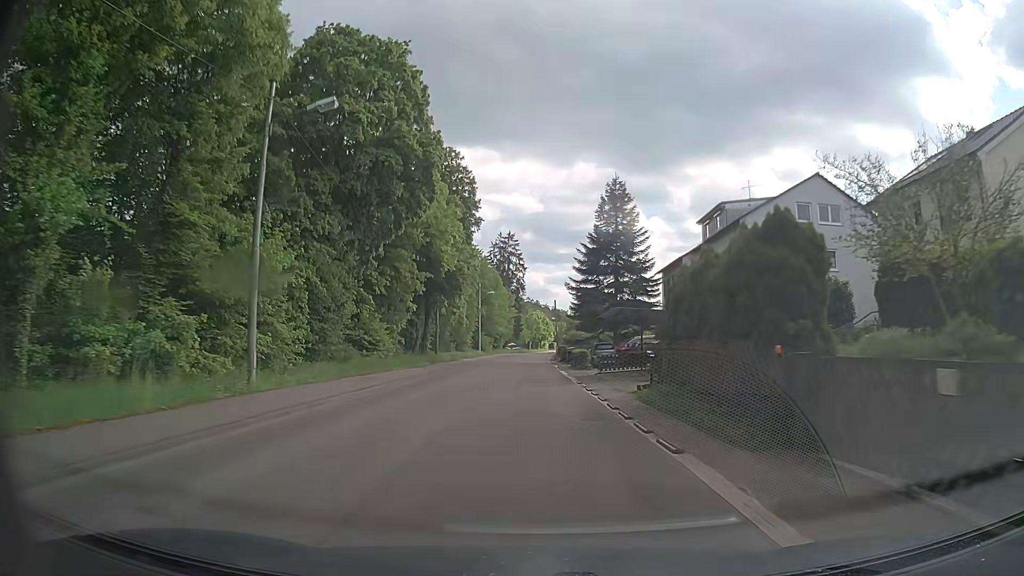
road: secondary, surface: asphalt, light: Day
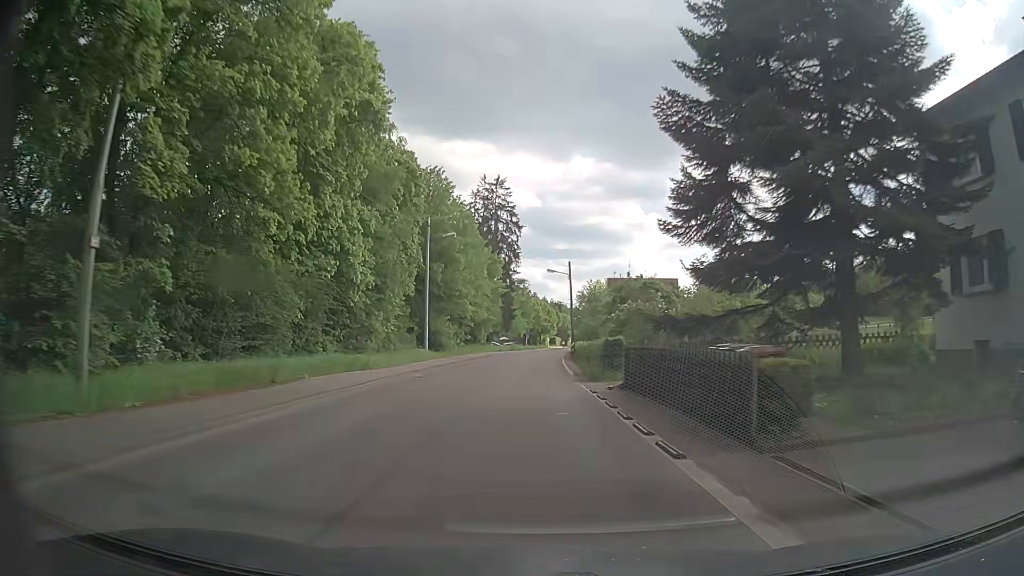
(+0.6, +41.6) m; +1°
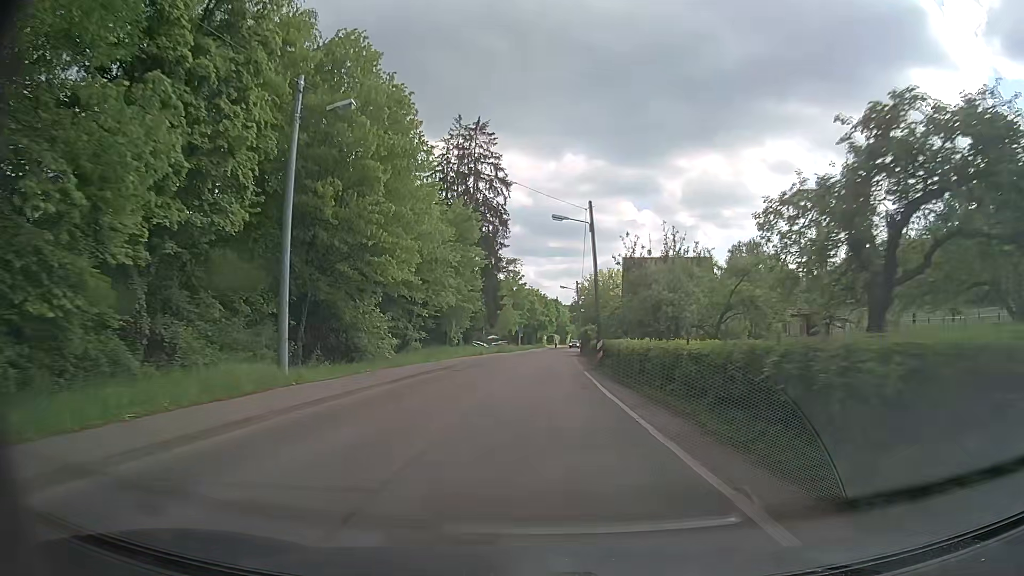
(0.0, +24.7) m; +1°
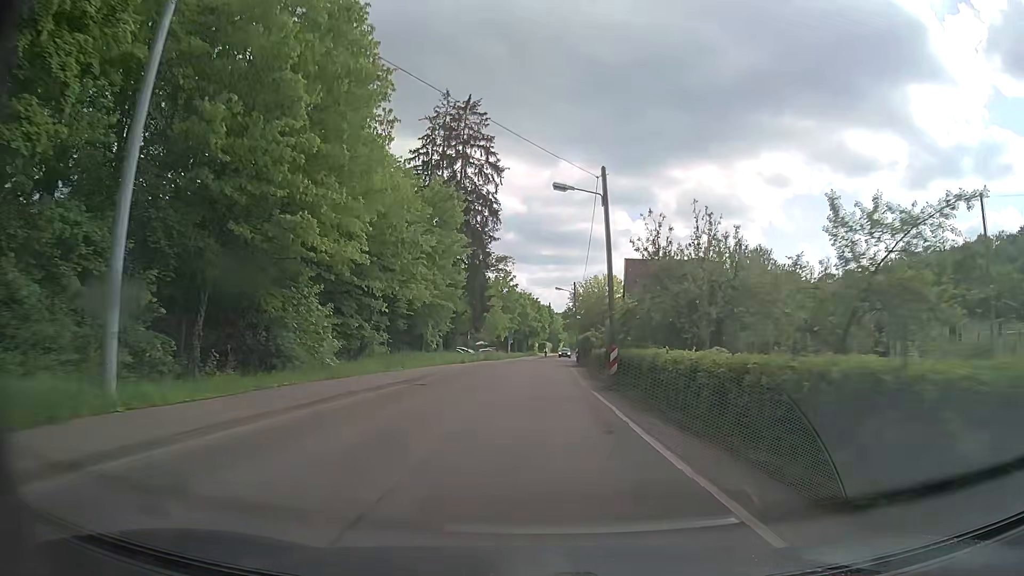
(0.0, +8.2) m; 0°
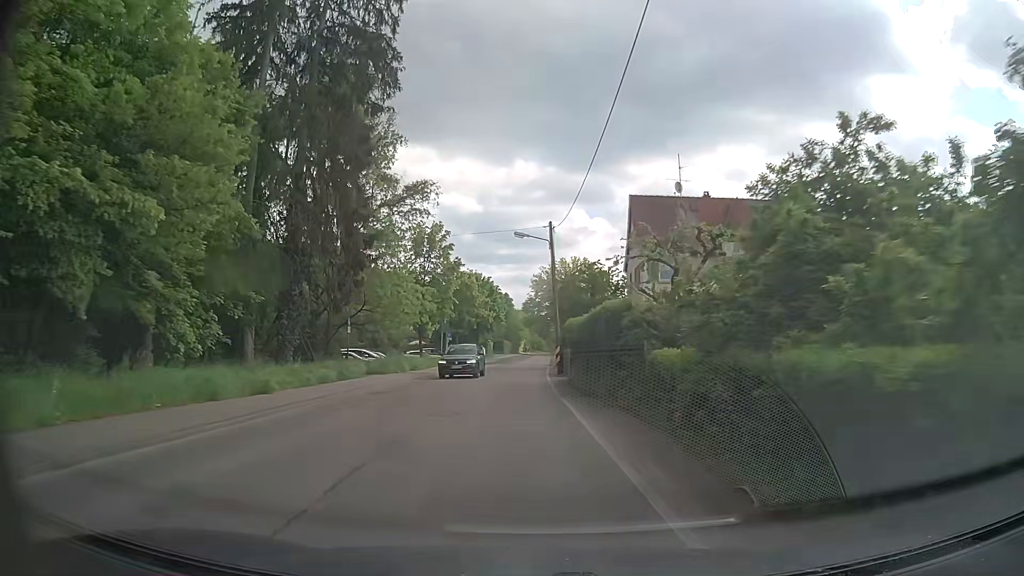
(+1.7, +31.9) m; +4°
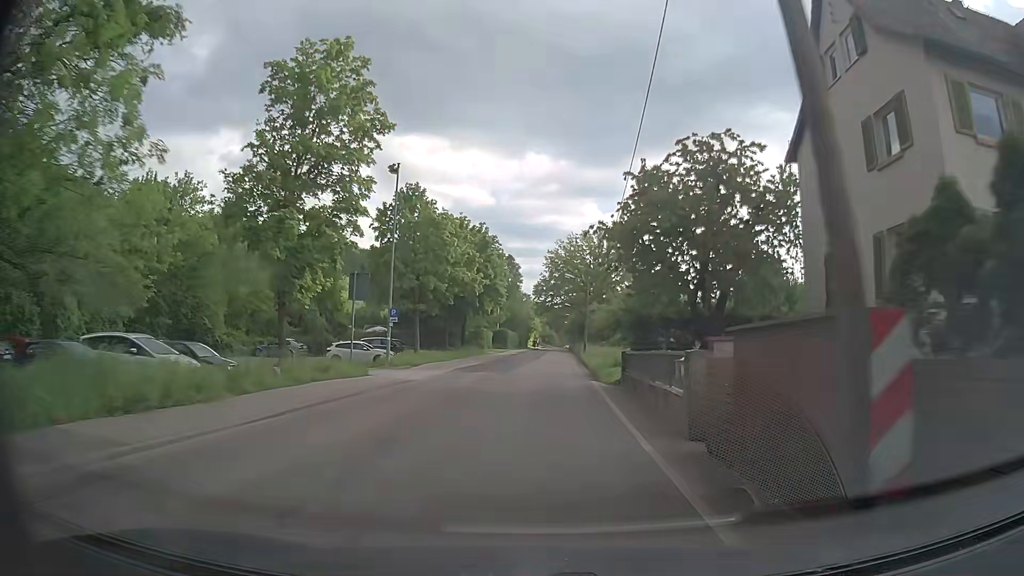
(-0.3, +31.0) m; 0°
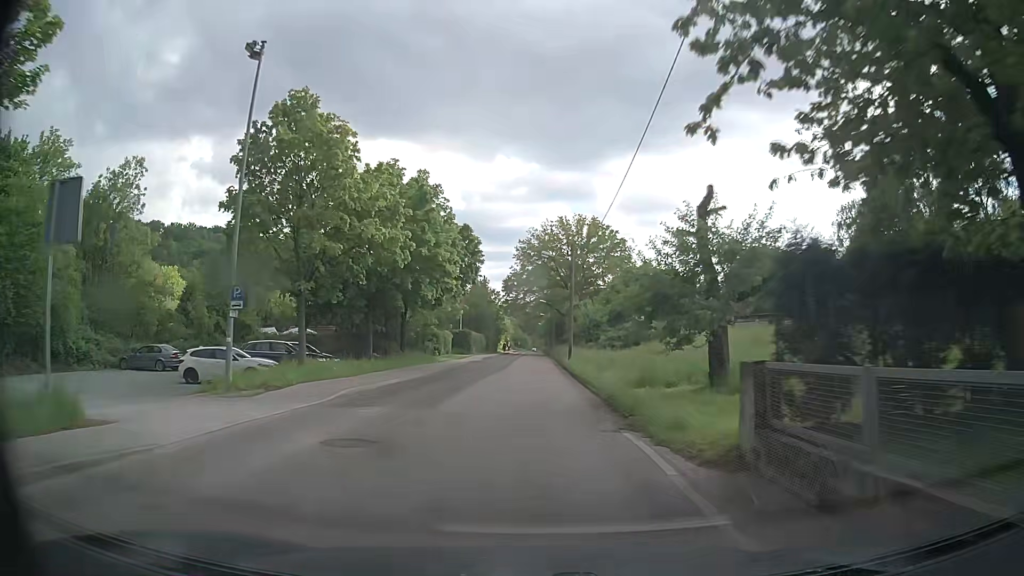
(+0.3, +15.6) m; +2°
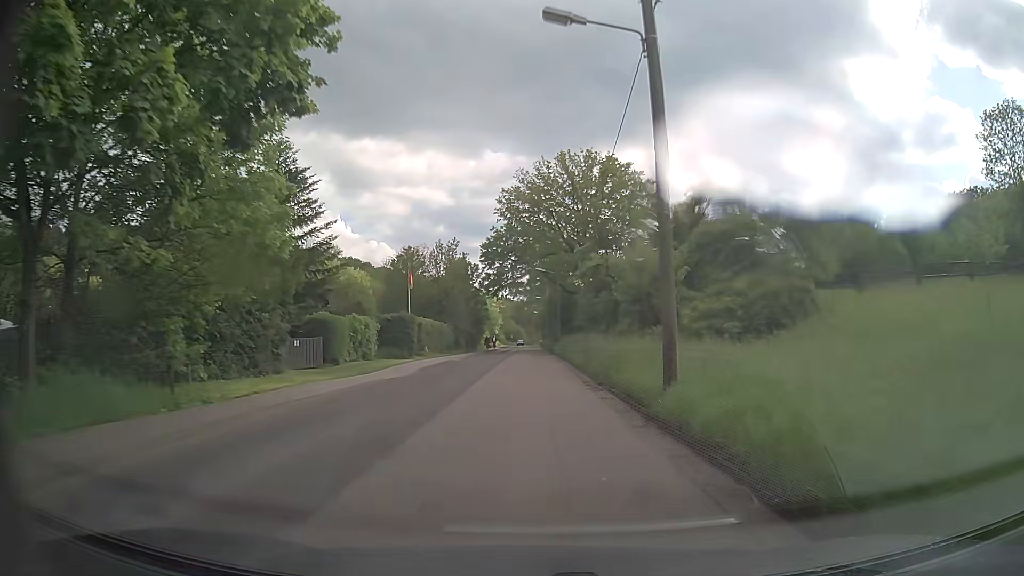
(+0.2, +32.3) m; 0°
(0, +10) (0, +20) (0, +30) (0, +40) (0, +50) (0, +60) (+1, +70) (+1, +80) (+1, +90) (+1, +100) m
